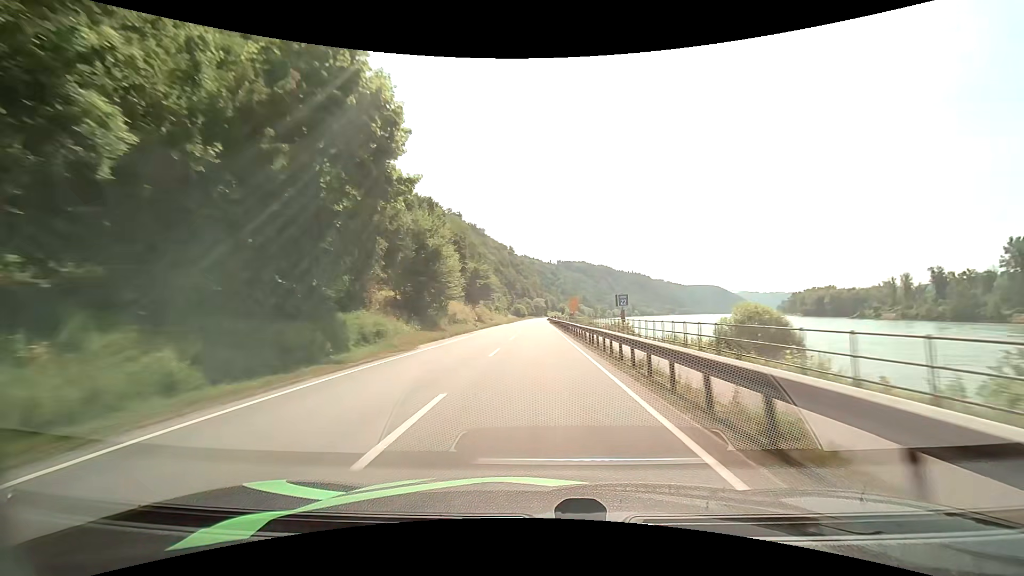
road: primary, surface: asphalt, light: Day
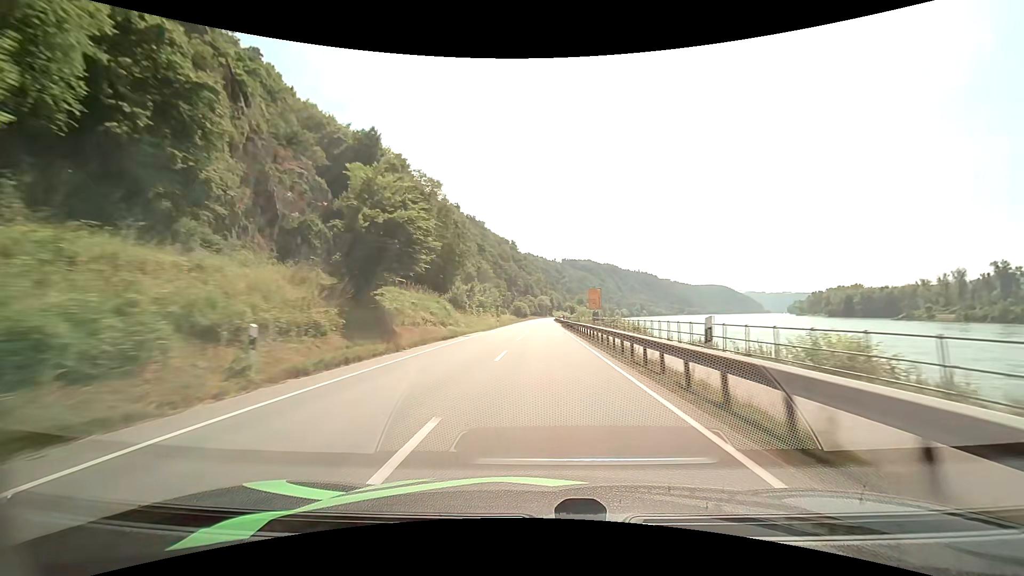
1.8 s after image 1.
(-0.3, +37.9) m; -1°
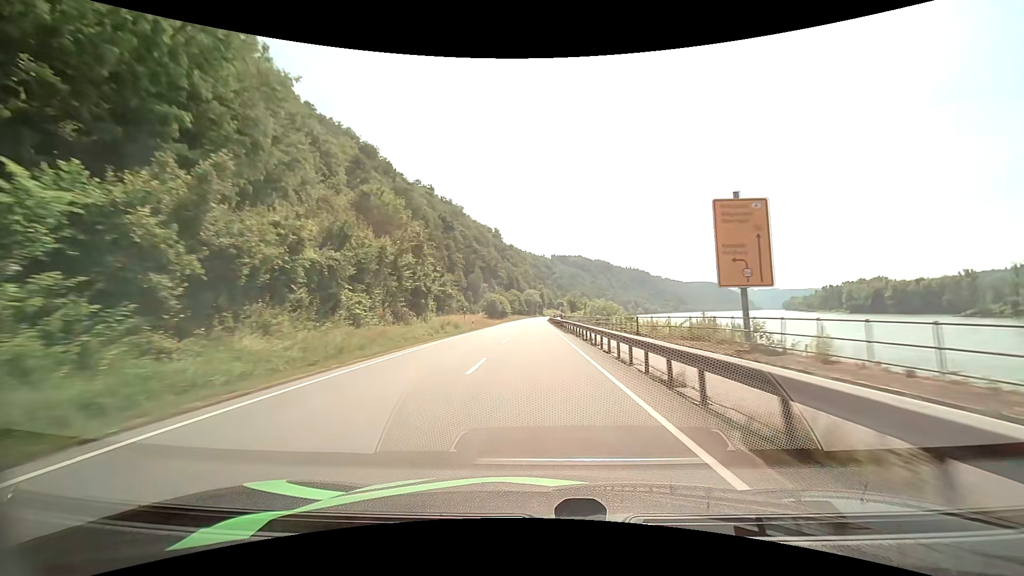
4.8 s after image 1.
(+0.9, +62.6) m; +1°
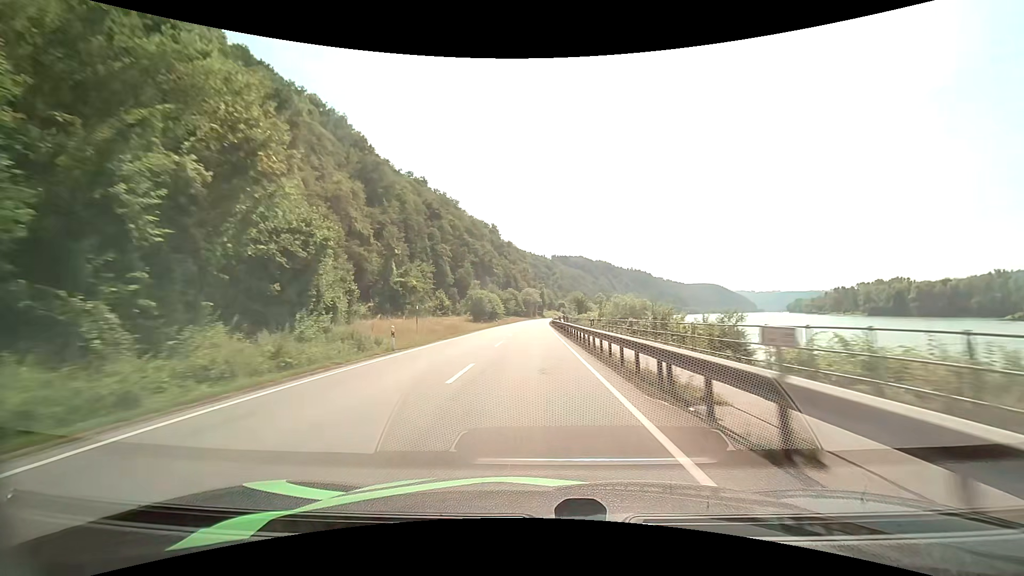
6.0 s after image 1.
(+0.1, +25.3) m; 0°
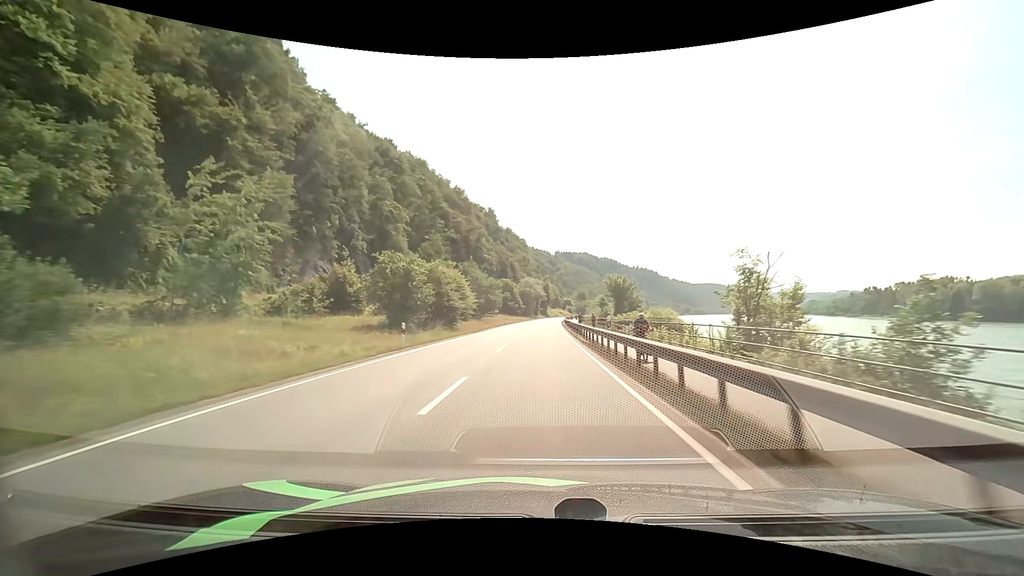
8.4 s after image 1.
(-0.4, +50.8) m; 0°
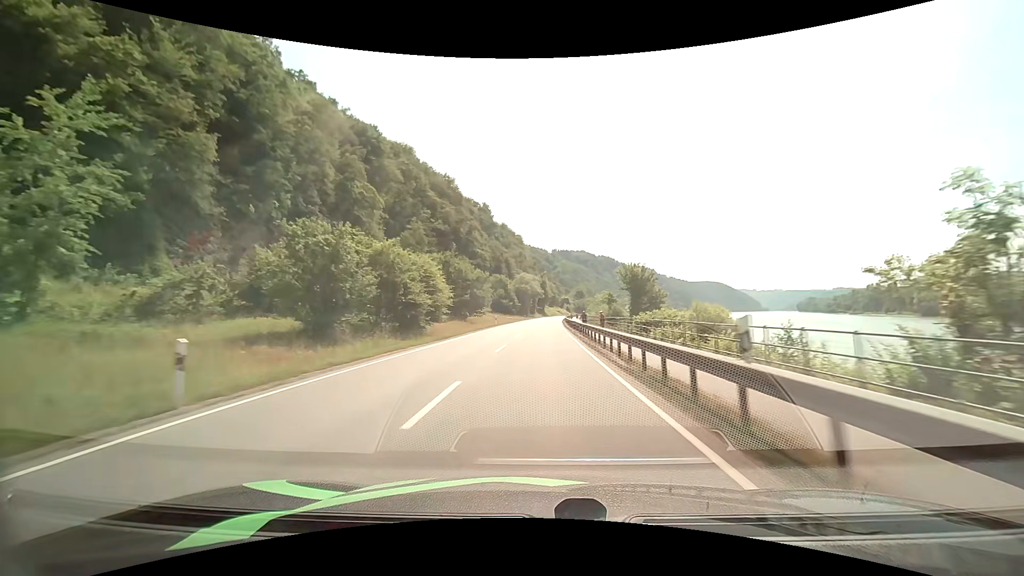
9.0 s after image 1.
(+0.1, +12.7) m; 0°
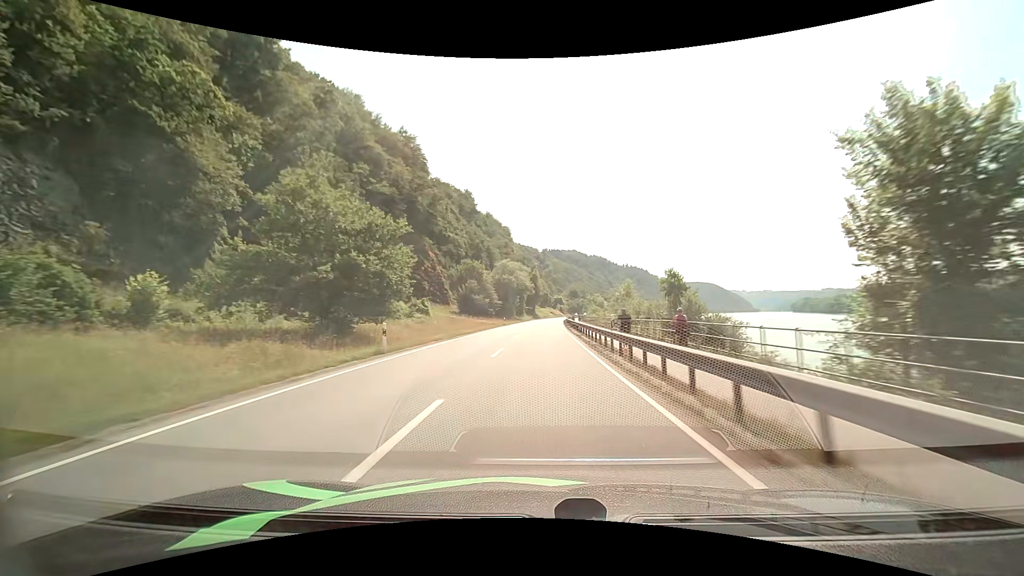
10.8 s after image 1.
(+0.4, +37.8) m; +1°
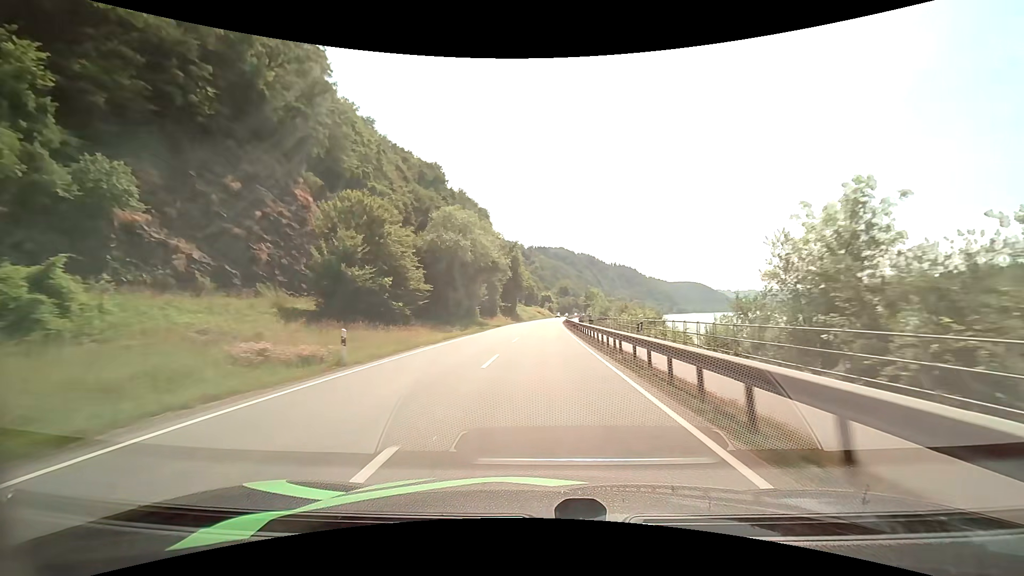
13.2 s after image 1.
(+0.7, +50.6) m; +2°
(0, +10) (0, +20) (0, +30) (0, +40) (+1, +50) (+1, +60) (+1, +70) (+2, +80) (+2, +90) (+3, +100) m
